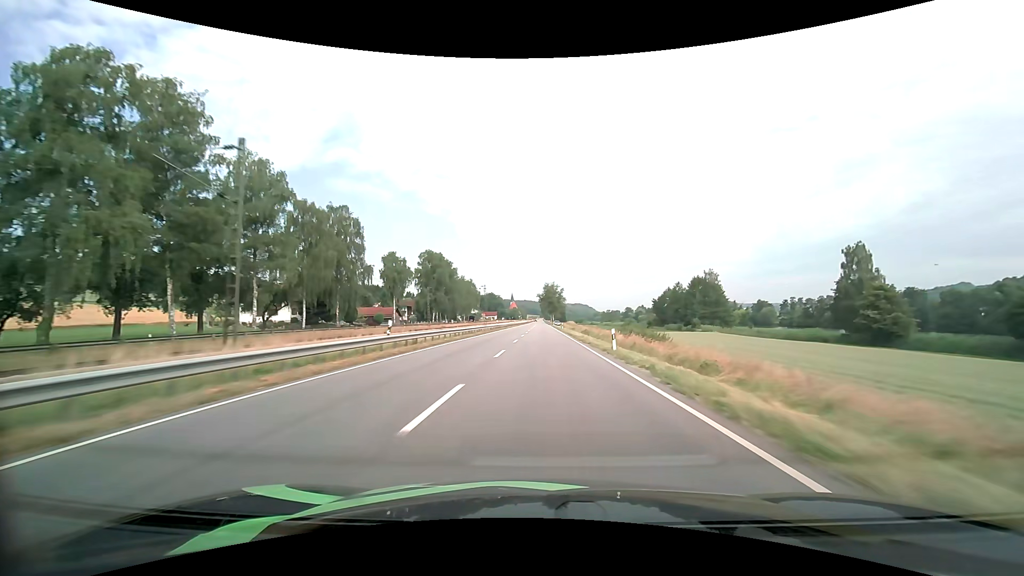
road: primary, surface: asphalt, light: Day
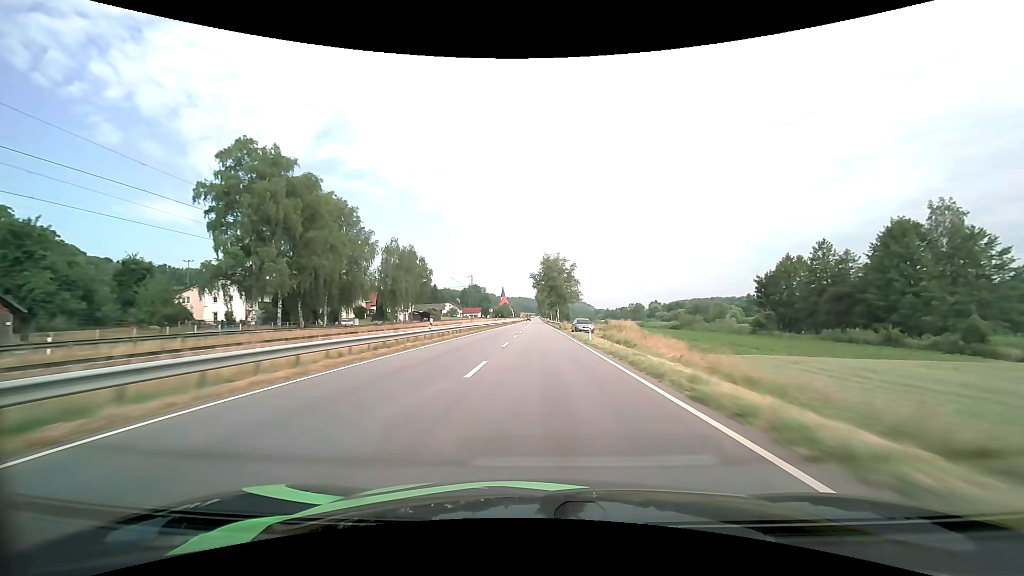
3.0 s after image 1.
(+0.3, +91.3) m; 0°
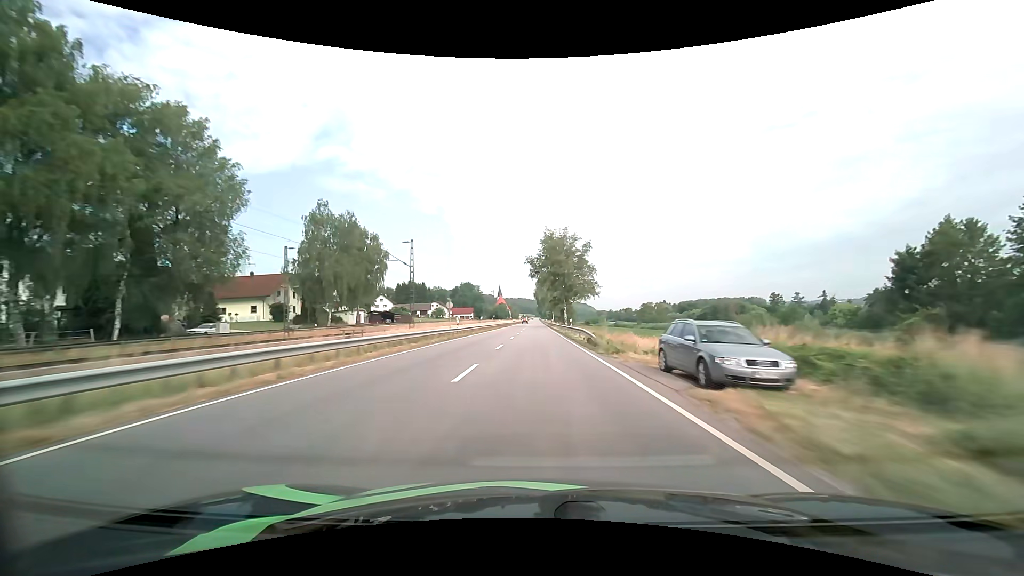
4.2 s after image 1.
(0.0, +36.9) m; 0°
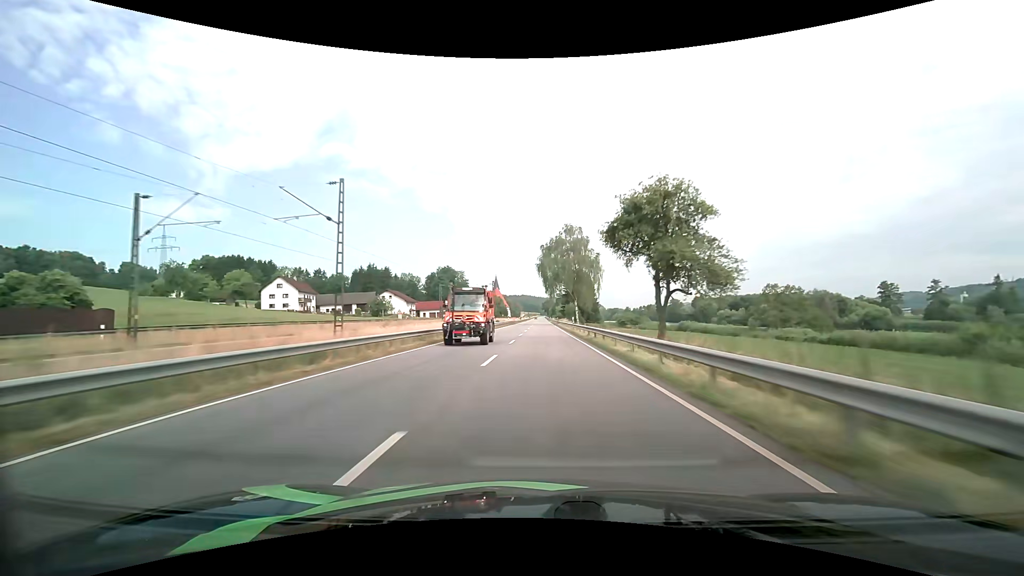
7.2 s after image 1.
(-0.7, +93.5) m; -1°
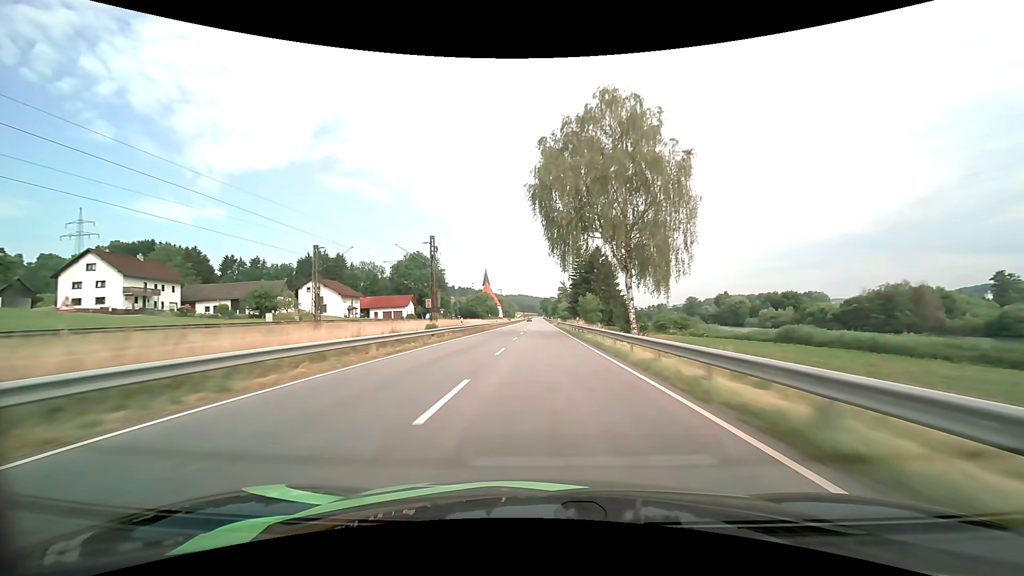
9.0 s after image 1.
(+0.3, +55.8) m; 0°
(0, +10) (0, +20) (0, +30) (0, +40) (0, +50) (0, +60) (0, +70) (0, +80) (0, +90) (0, +100) m
